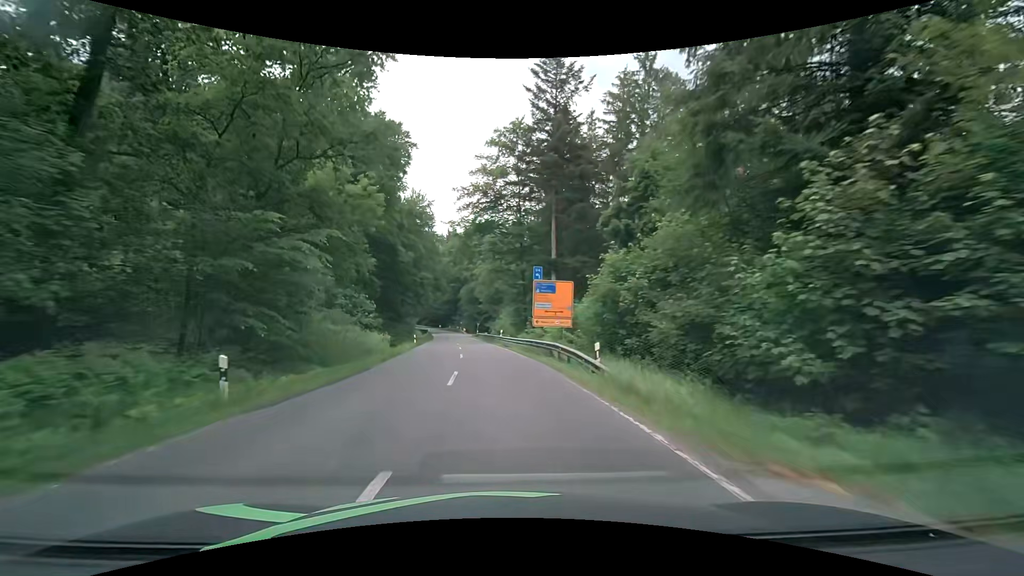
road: secondary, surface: asphalt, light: Day
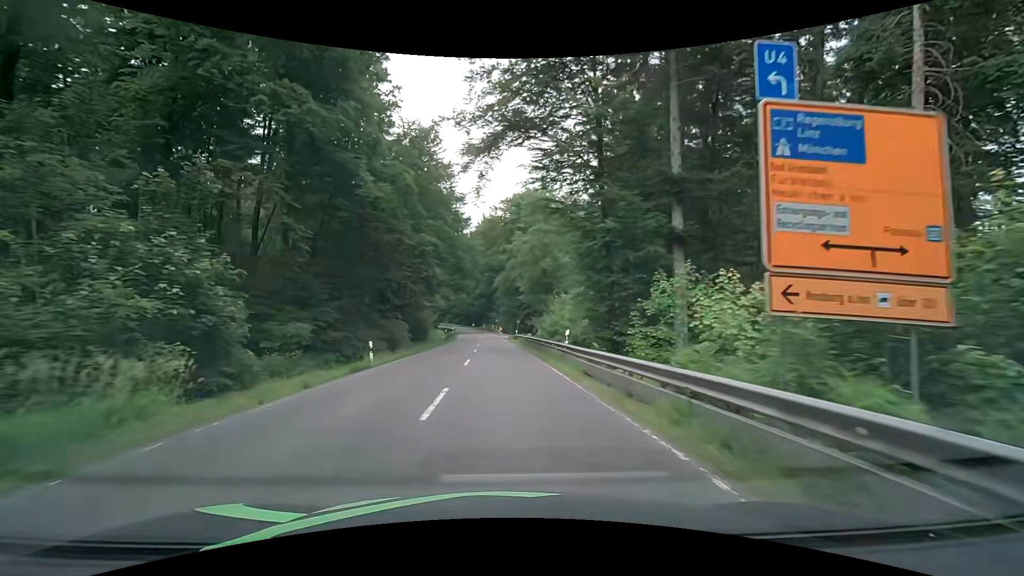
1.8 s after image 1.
(-1.5, +26.8) m; -5°
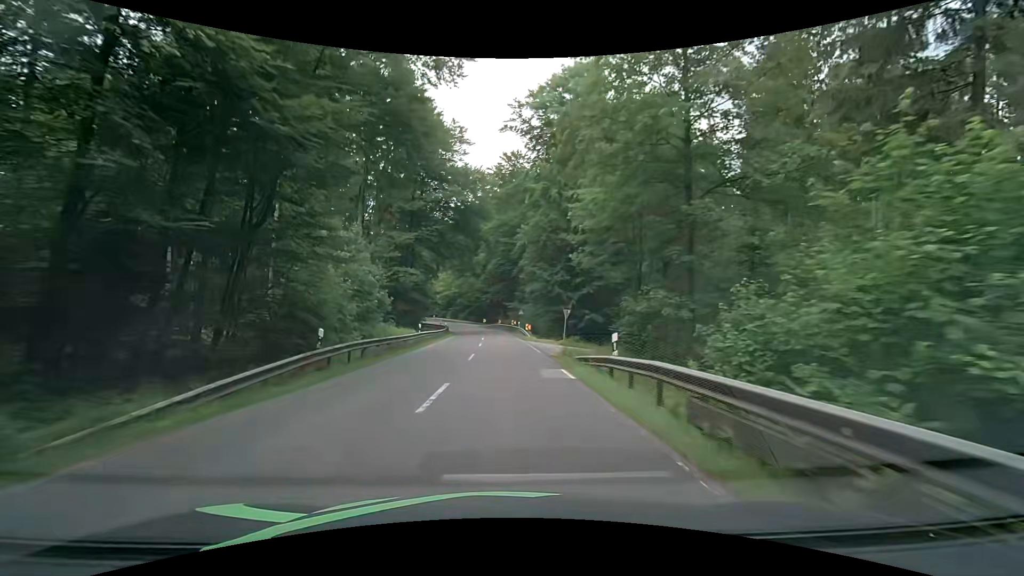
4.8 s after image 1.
(-1.2, +43.9) m; -3°
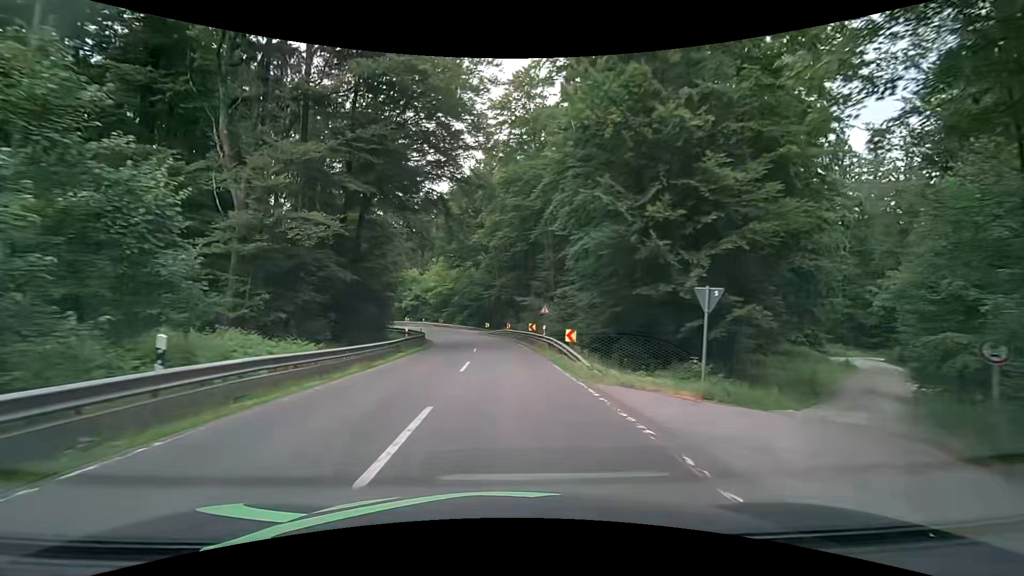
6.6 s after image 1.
(0.0, +25.7) m; -1°
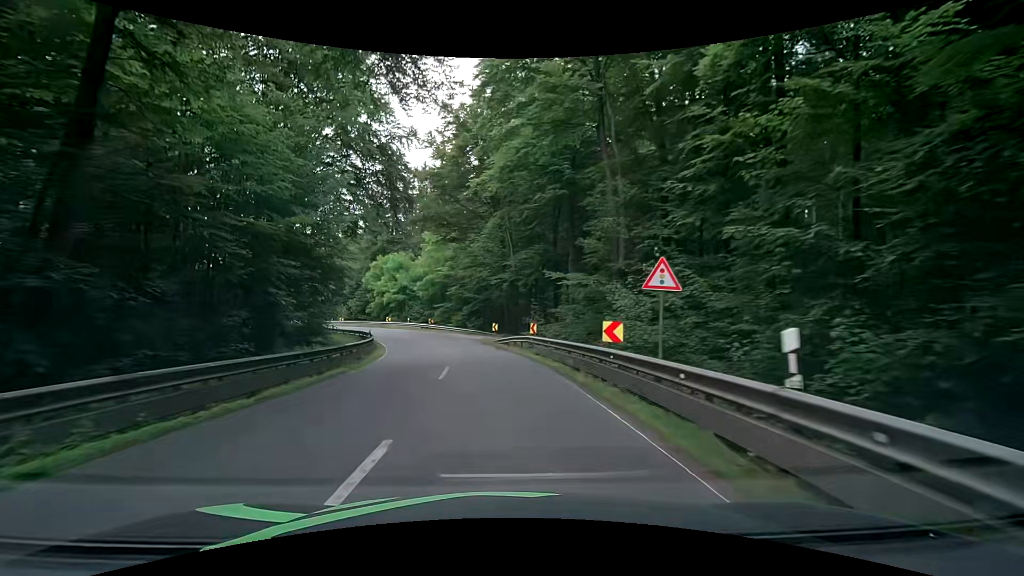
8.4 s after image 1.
(-0.1, +24.7) m; 0°
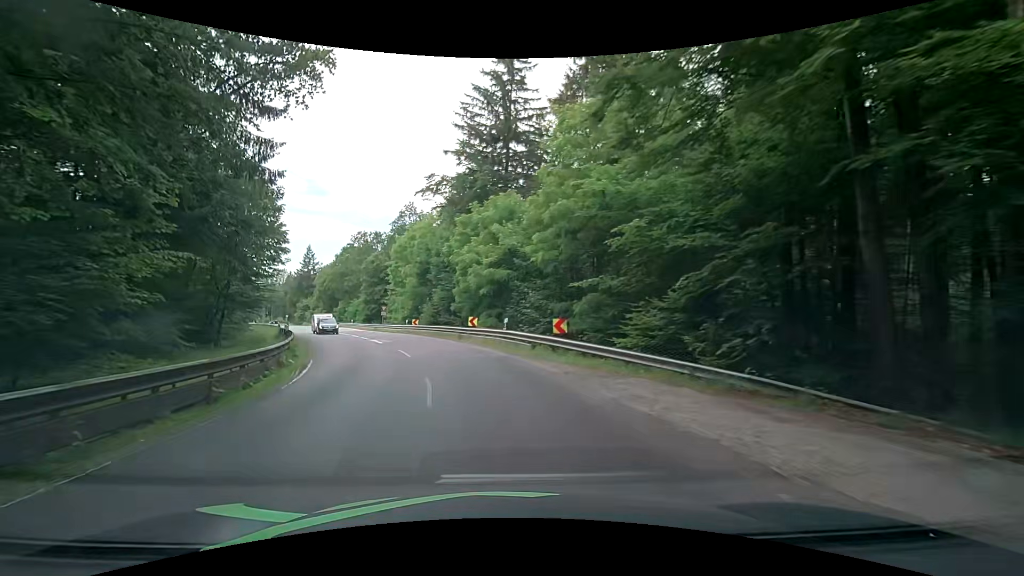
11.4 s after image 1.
(-5.1, +38.2) m; -18°
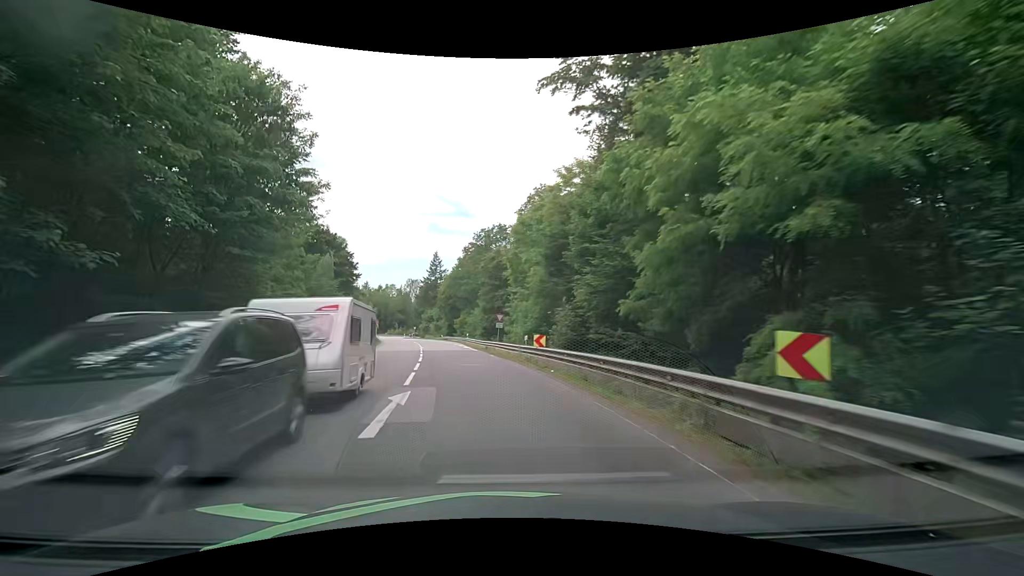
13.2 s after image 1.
(-2.9, +23.1) m; -14°
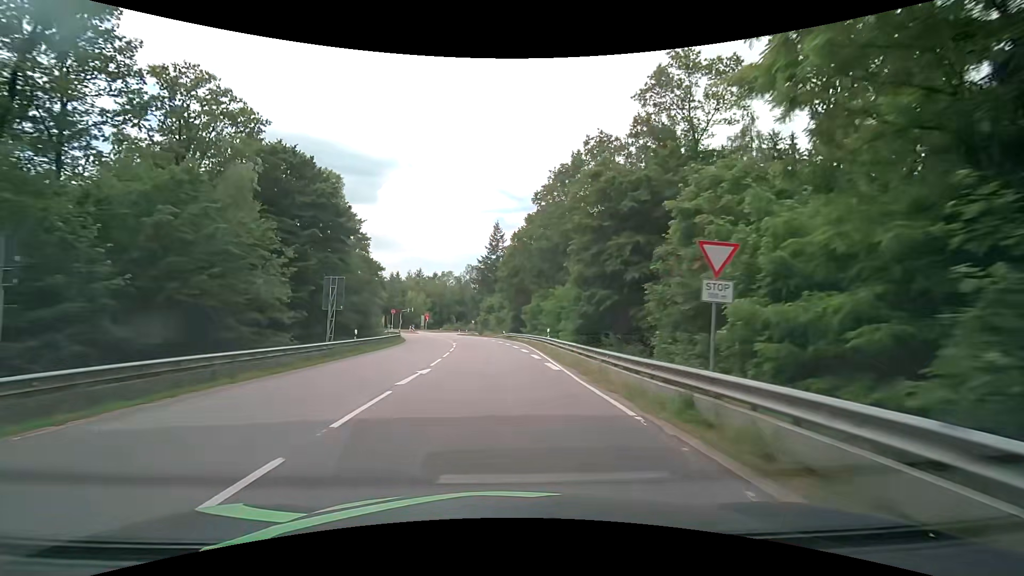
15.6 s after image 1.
(-3.7, +33.9) m; -9°
(0, +10) (0, +20) (0, +30) (-1, +40) (-1, +50) (-2, +60) (-4, +70) (-6, +80) (-8, +89) (-11, +99) m
